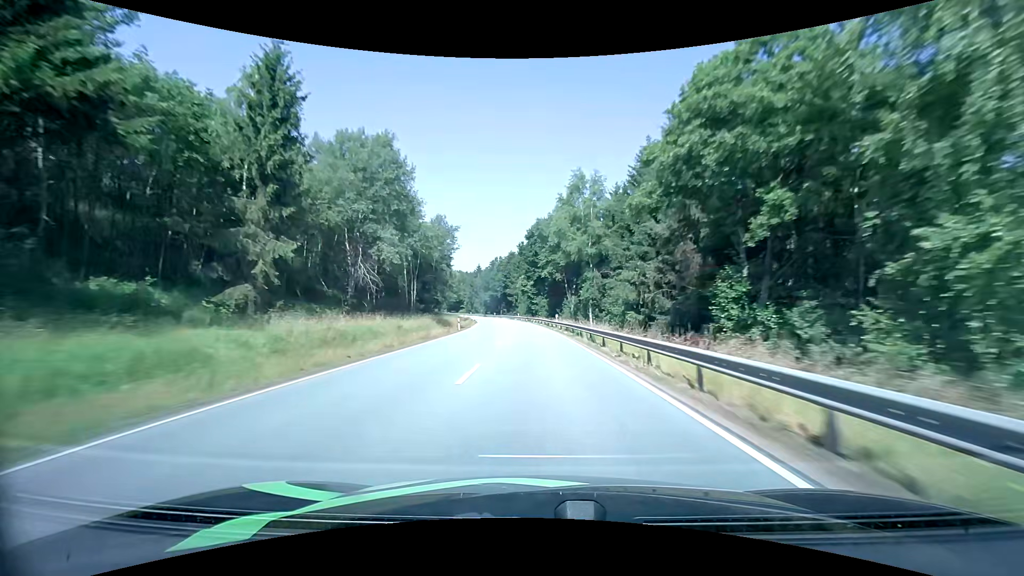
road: primary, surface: asphalt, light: Day
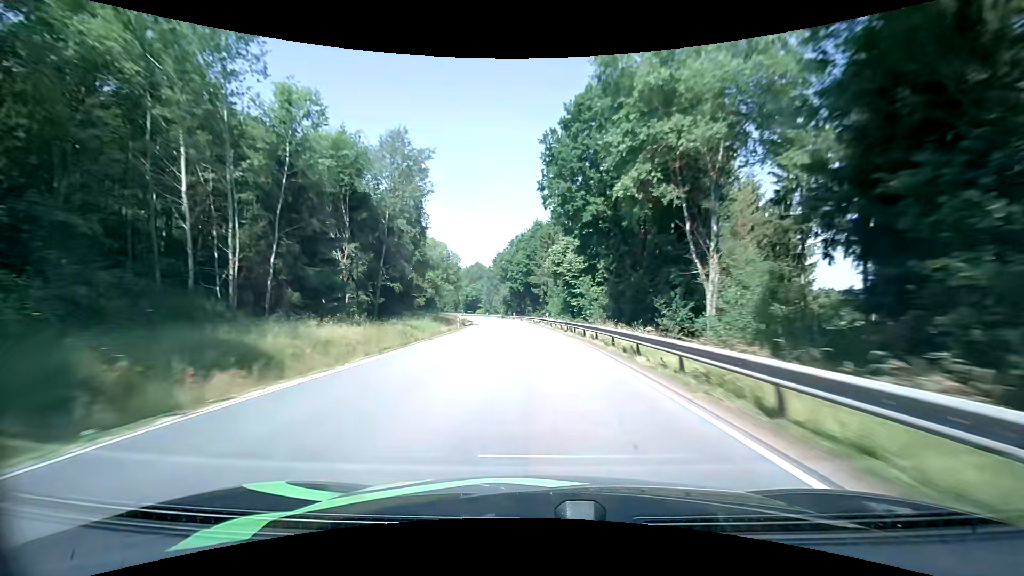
(-1.3, +46.9) m; -3°
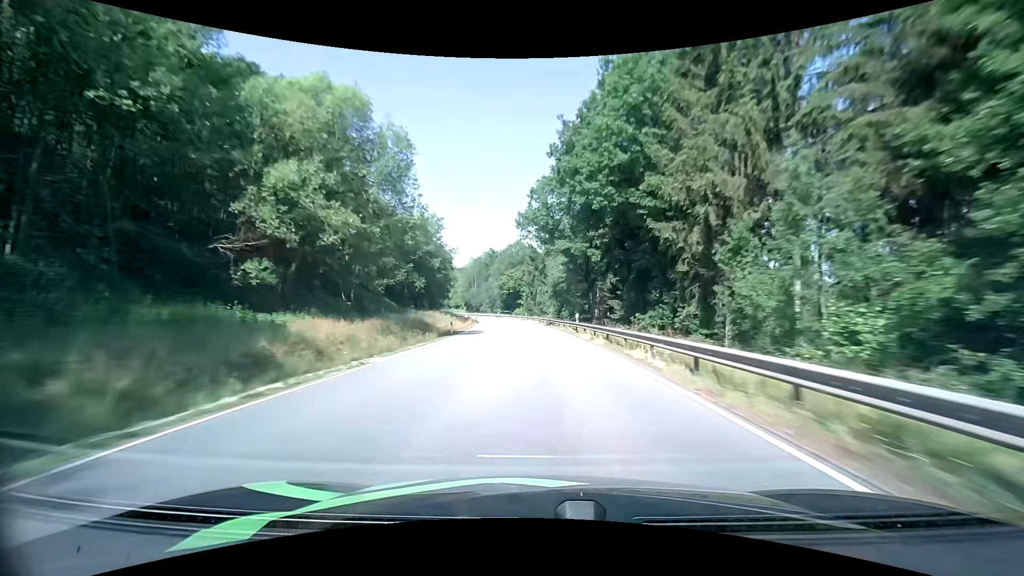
(-3.9, +63.6) m; -6°
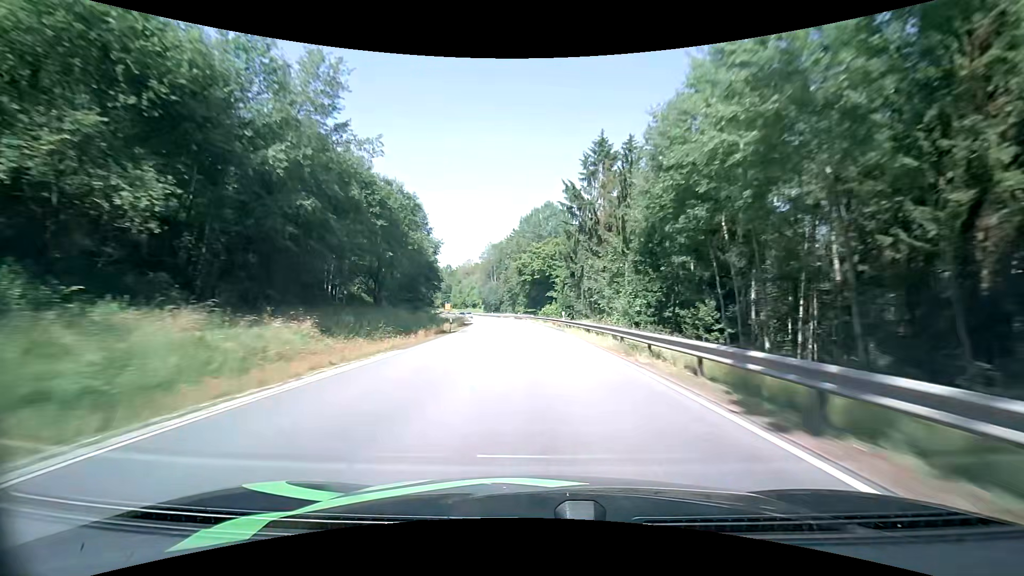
(-1.6, +48.6) m; -4°
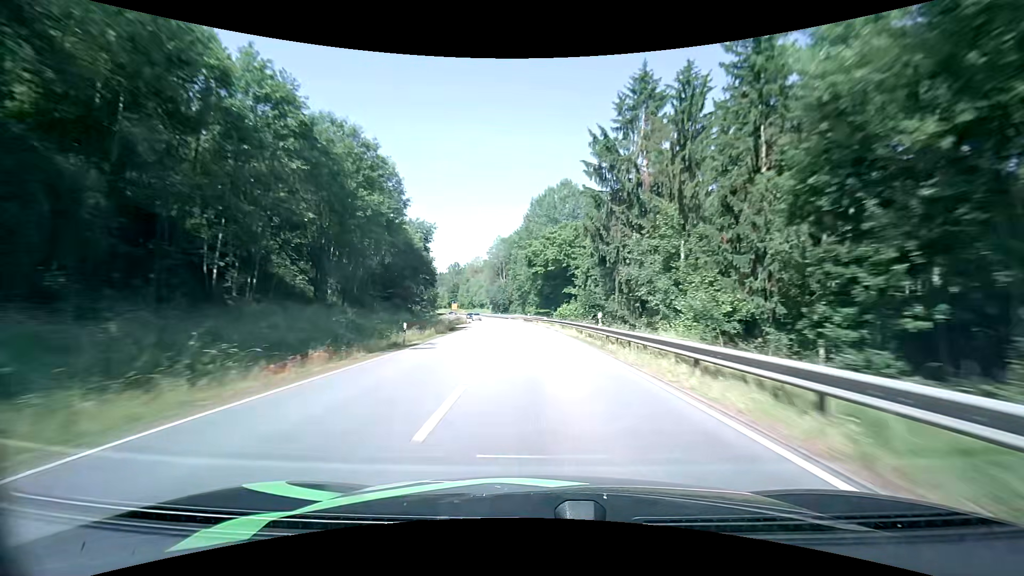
(-0.2, +16.1) m; -2°
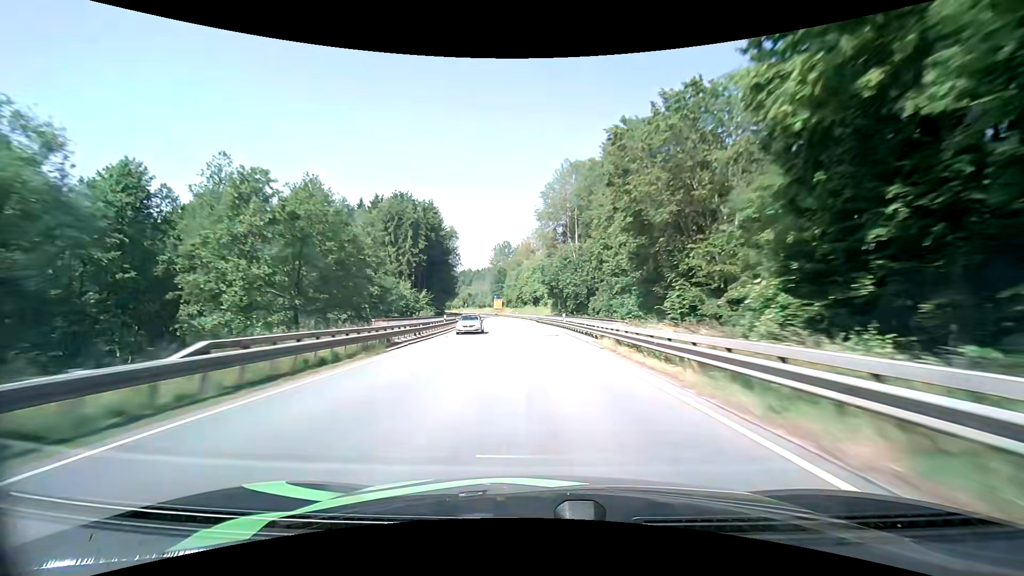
(-5.4, +79.9) m; -8°
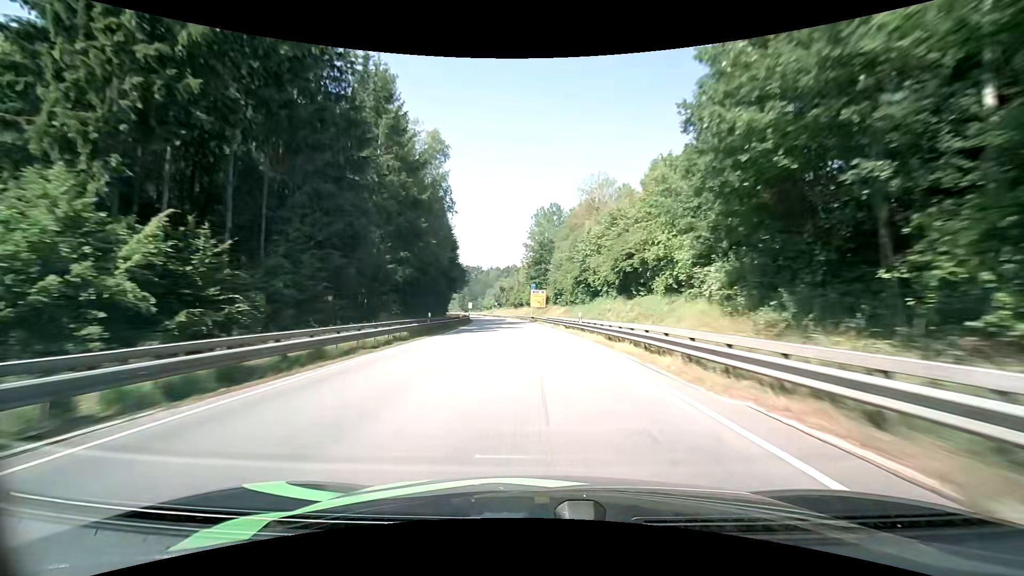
(-3.4, +63.6) m; -6°
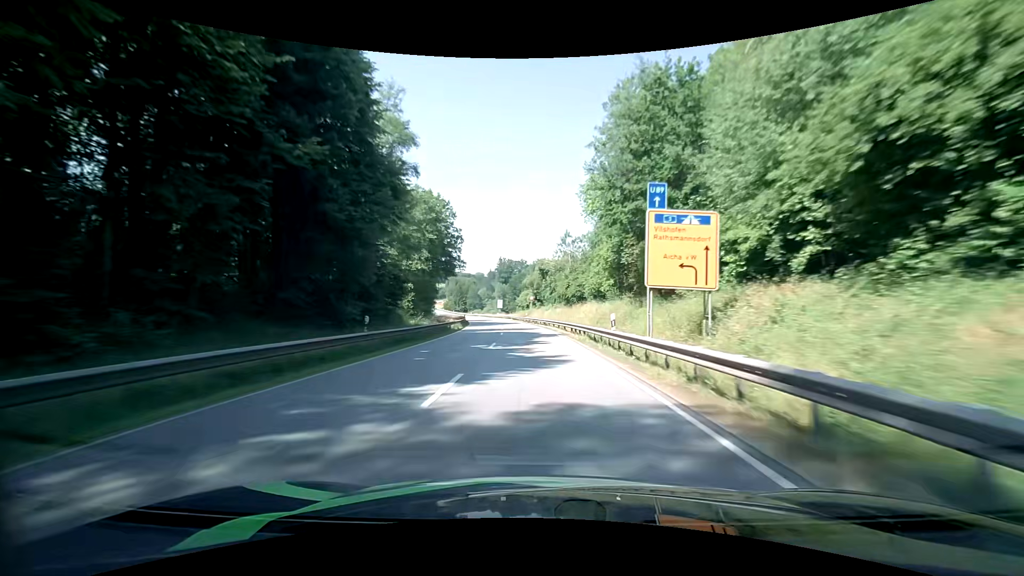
(-2.9, +61.6) m; -5°
(0, +10) (0, +20) (-1, +30) (-1, +40) (-2, +50) (-3, +60) (-5, +70) (-6, +80) (-8, +90) (-9, +99) m
